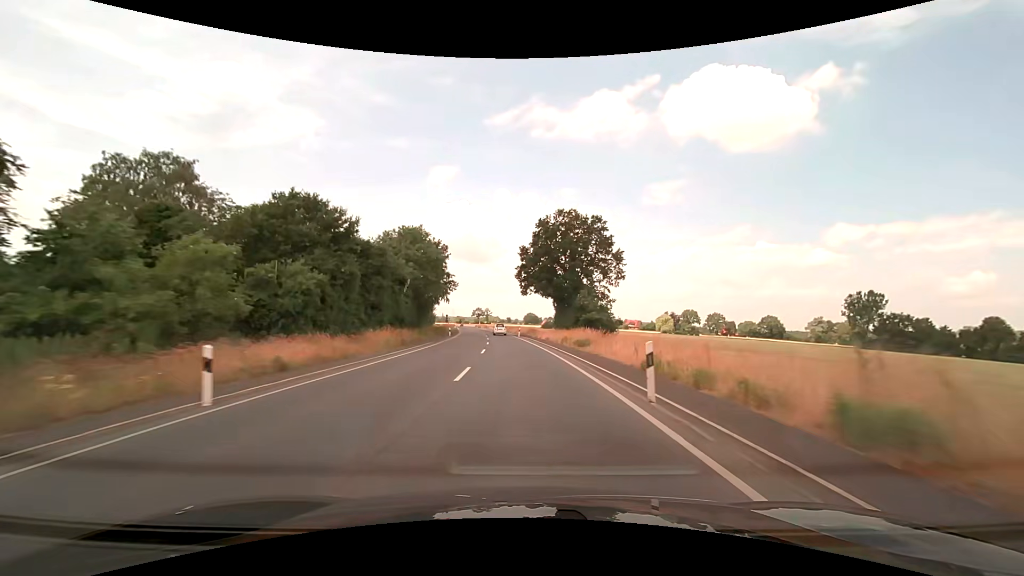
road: secondary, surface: asphalt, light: Day
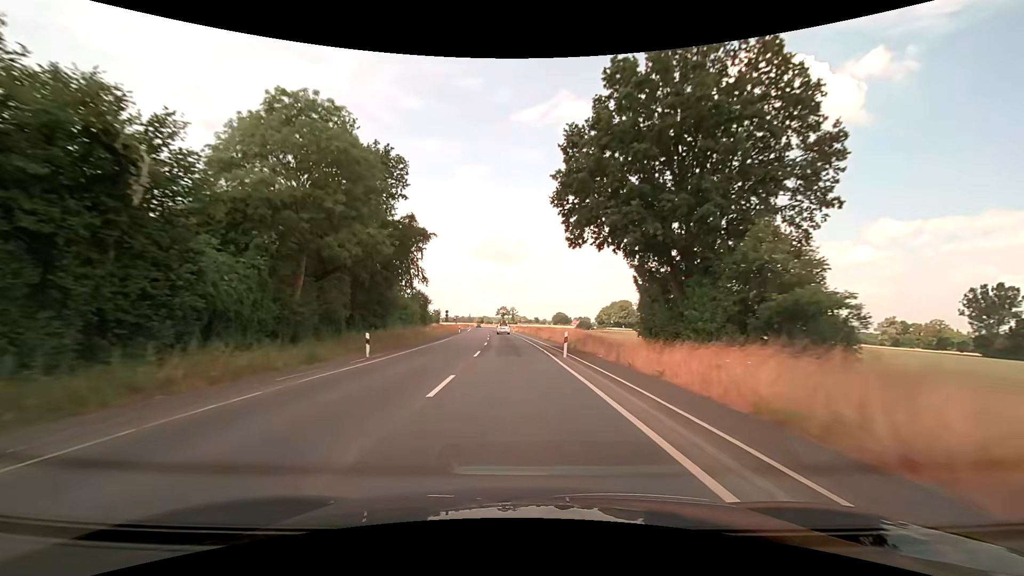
(-0.9, +38.5) m; -3°
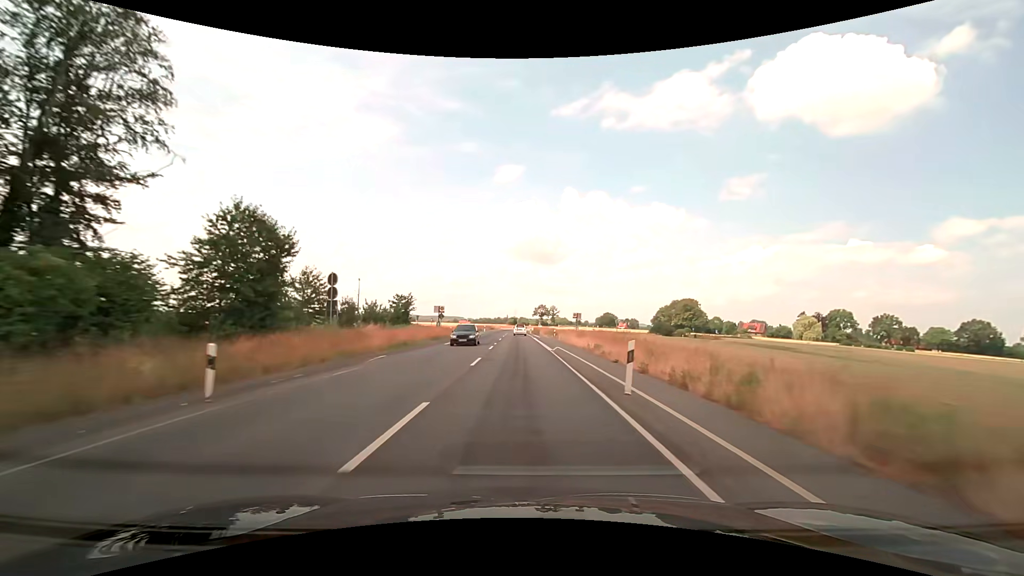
(-2.7, +64.1) m; -4°
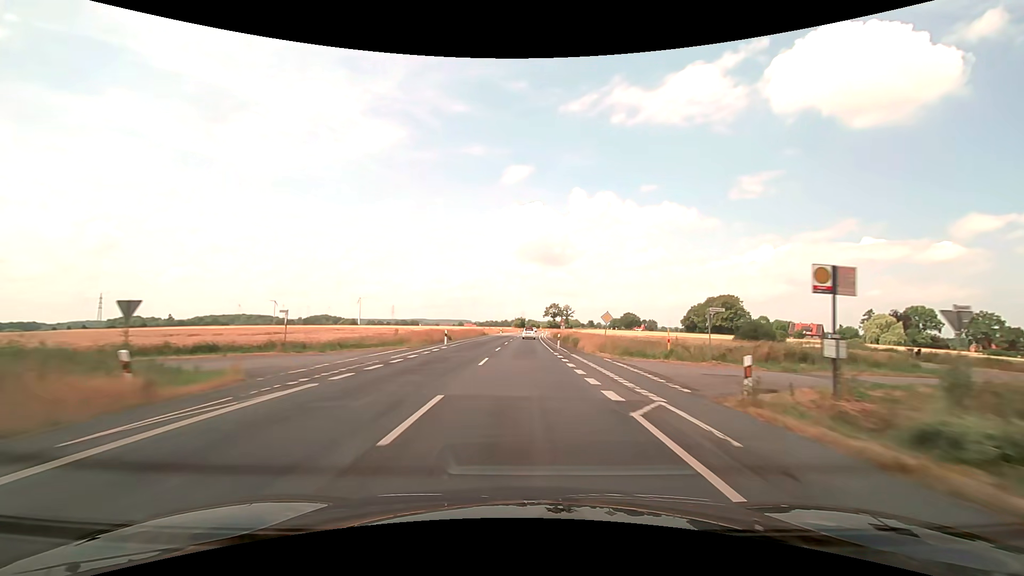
(-0.6, +51.4) m; -1°
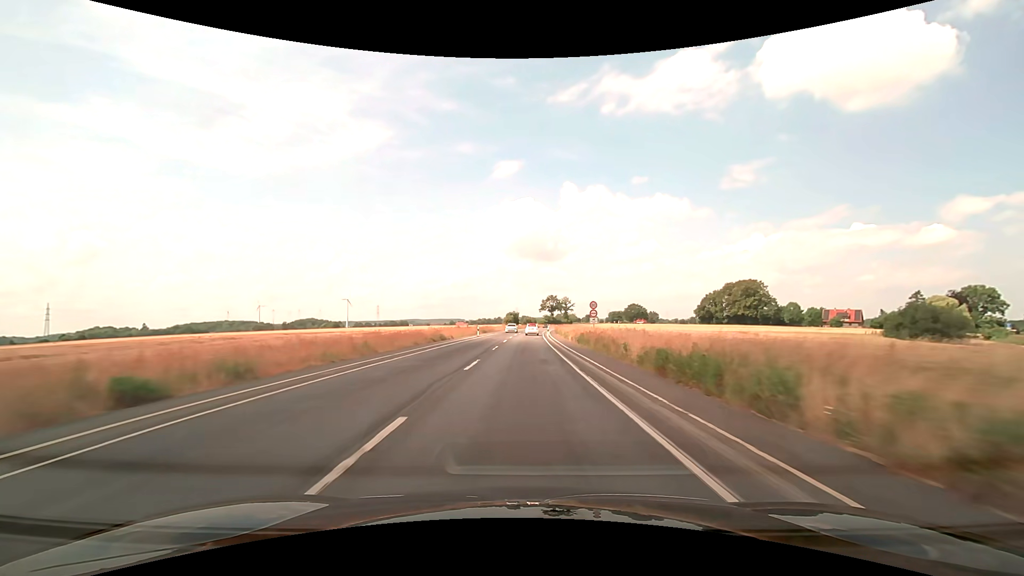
(+0.2, +38.5) m; +1°
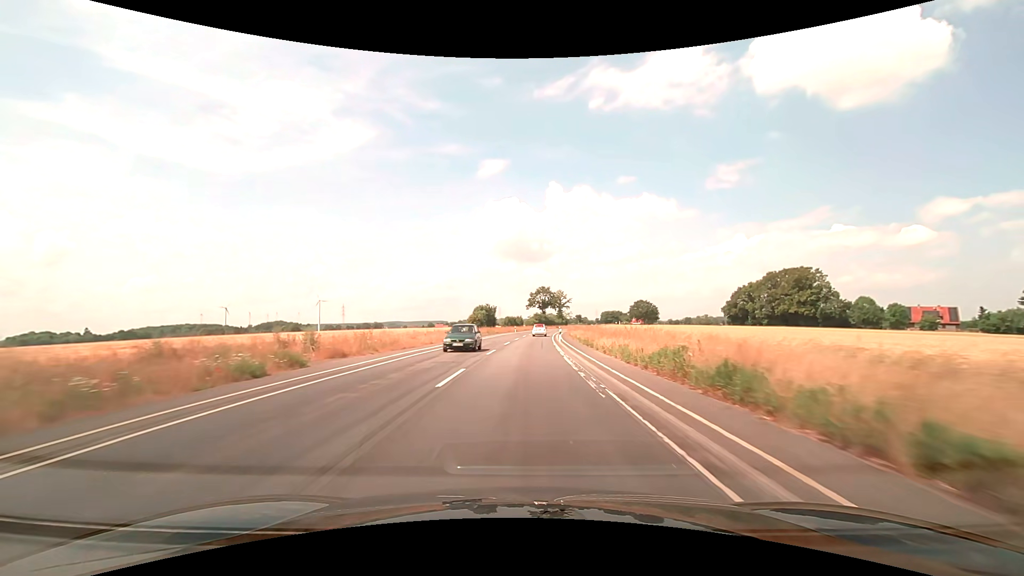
(+0.8, +64.2) m; +2°
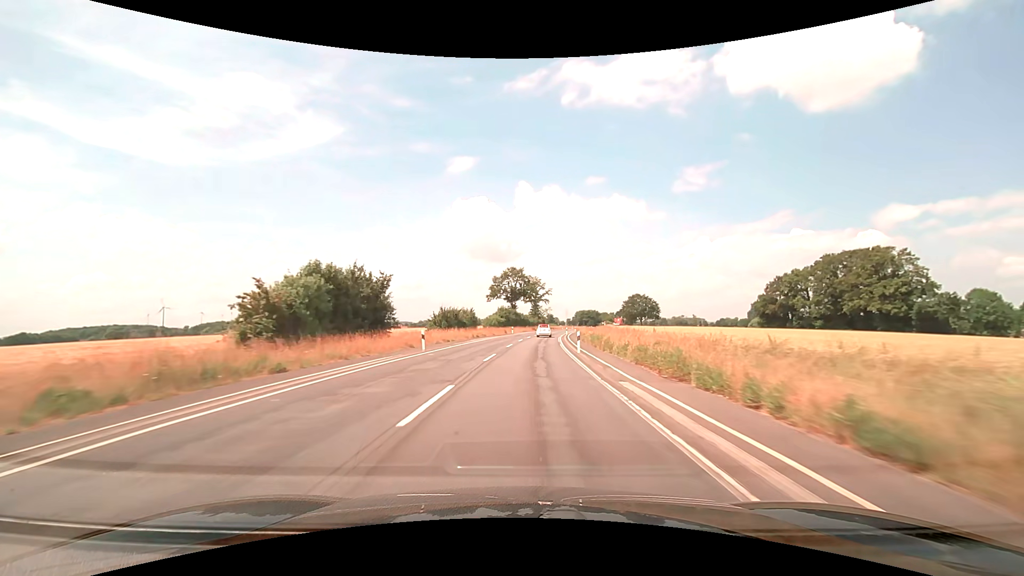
(+1.8, +64.1) m; +4°
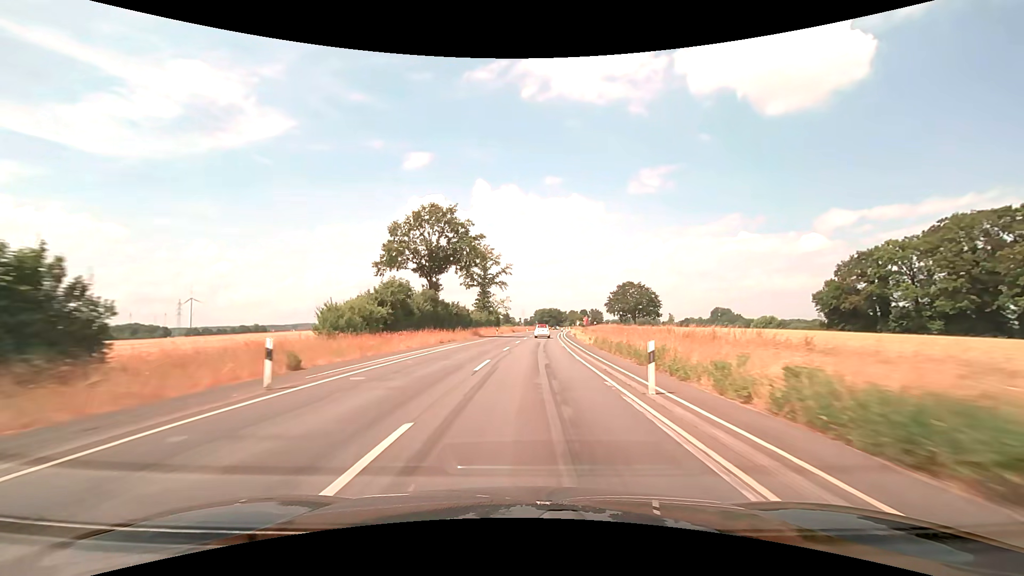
(+2.7, +64.1) m; +5°
(0, +10) (0, +20) (+1, +30) (+1, +40) (+2, +50) (+2, +60) (+3, +70) (+4, +80) (+5, +90) (+6, +100) m
